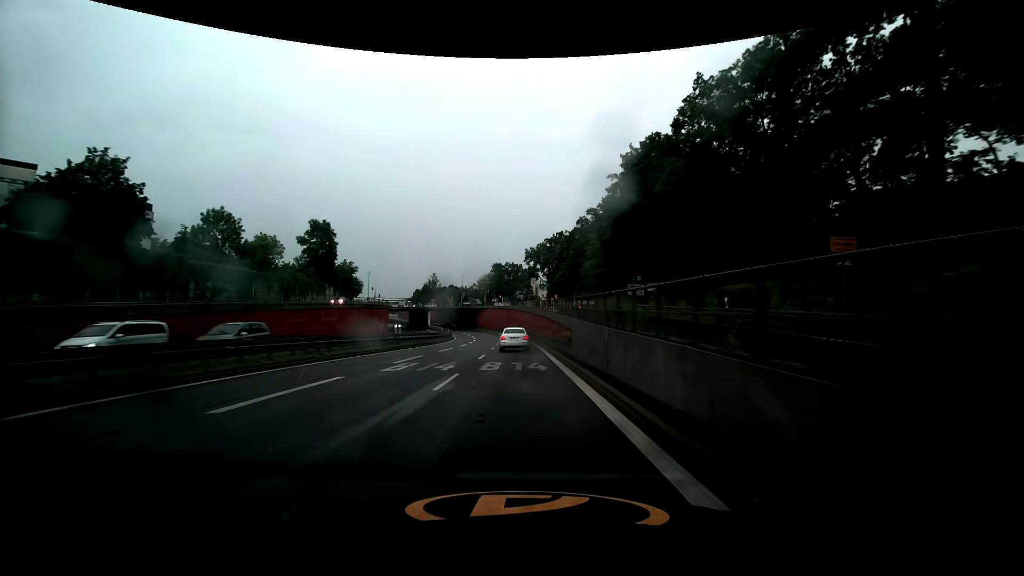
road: trunk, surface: asphalt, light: Day
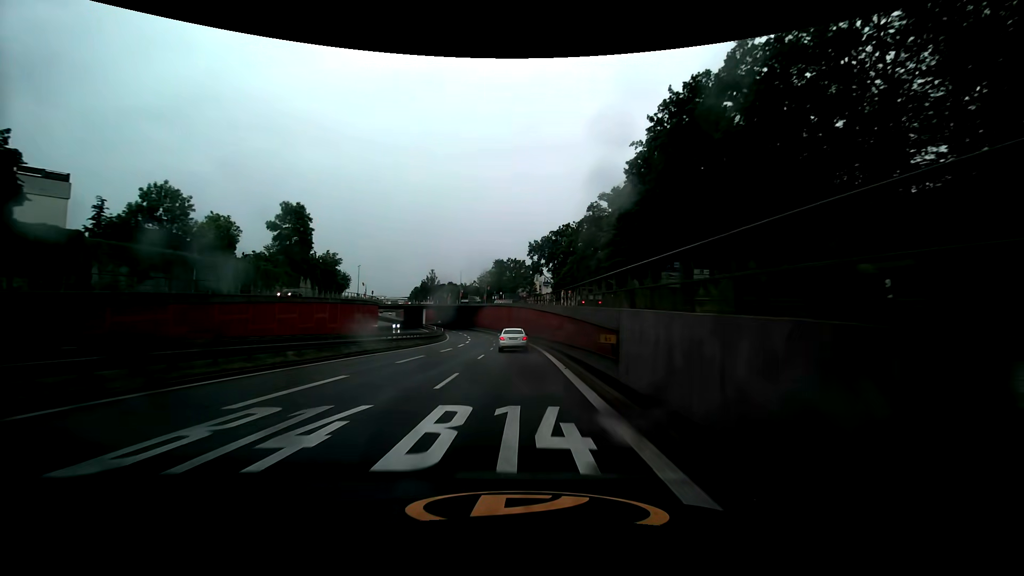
(0.0, +11.5) m; 0°
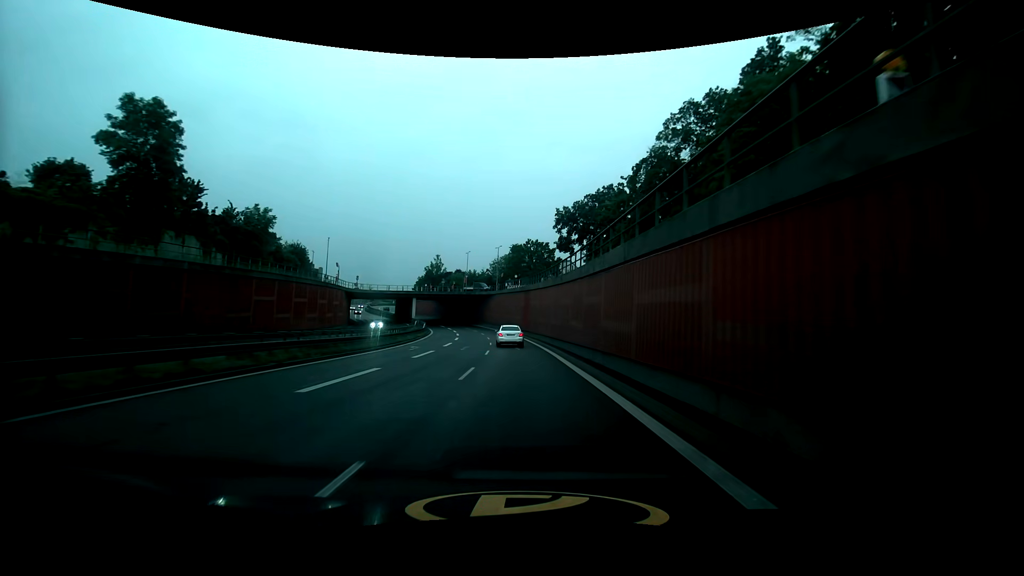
(-0.8, +34.7) m; -3°
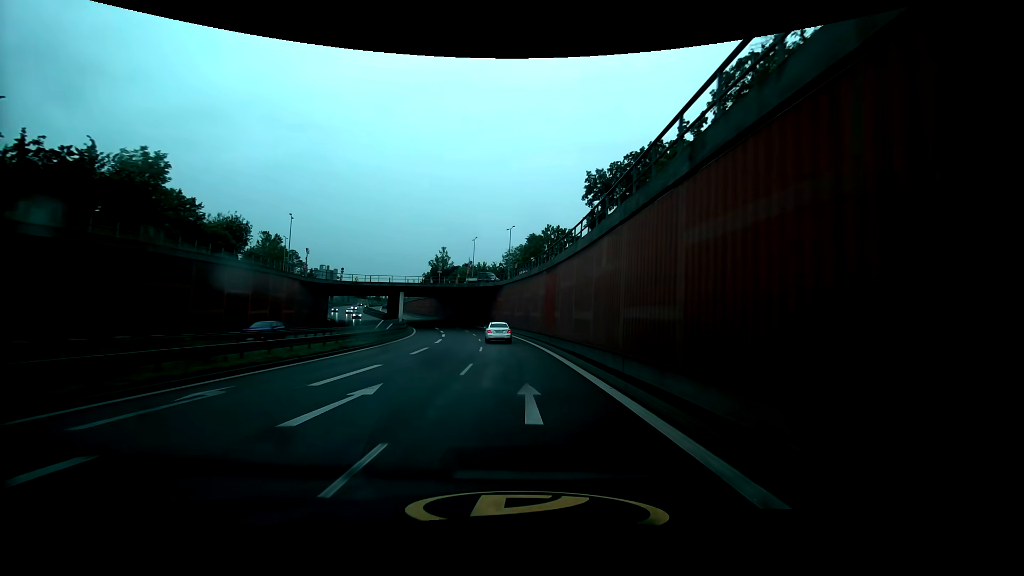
(-0.1, +23.6) m; -2°
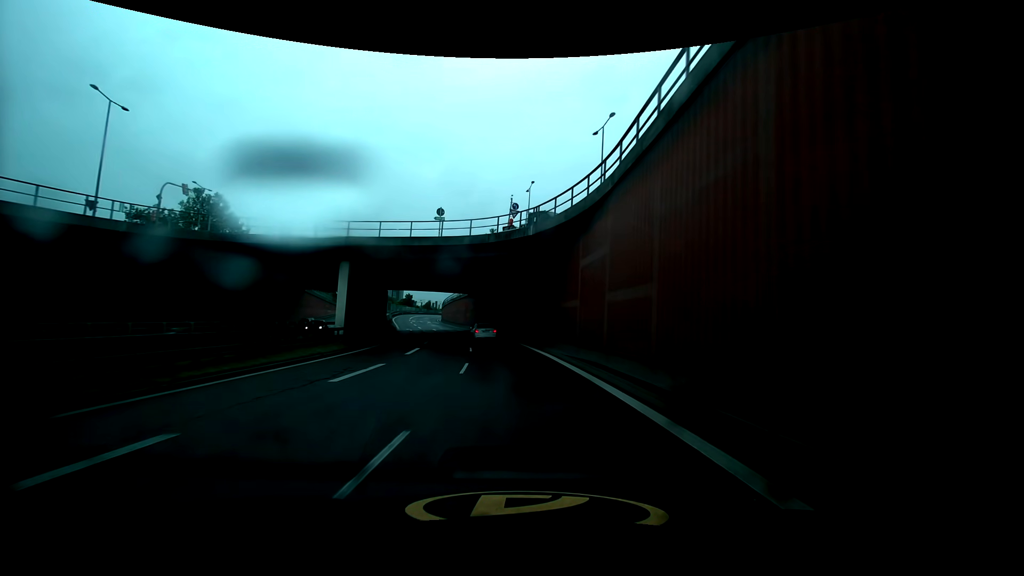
(-2.8, +47.9) m; -8°
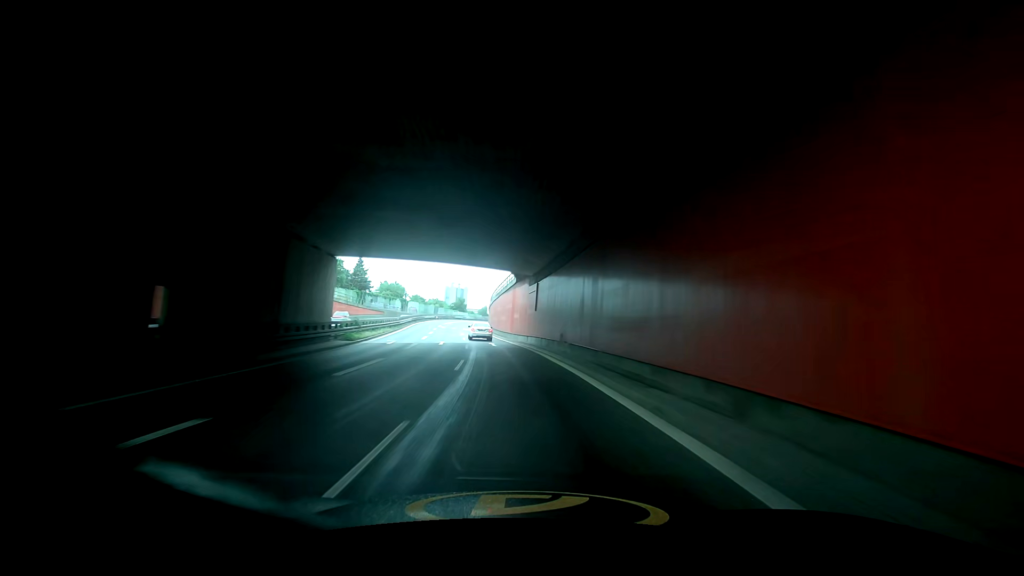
(-2.6, +36.1) m; -8°
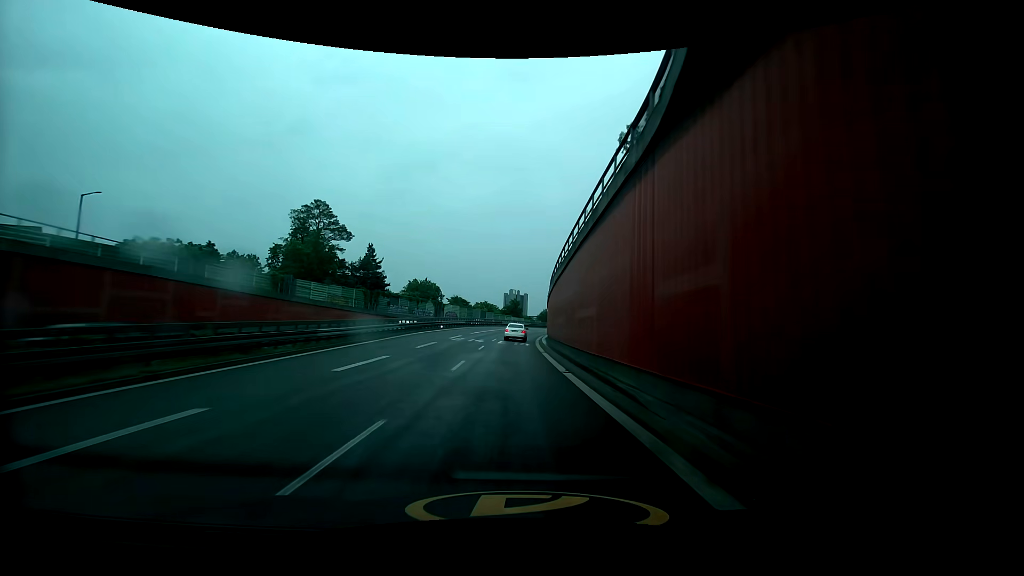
(-0.5, +36.4) m; -3°
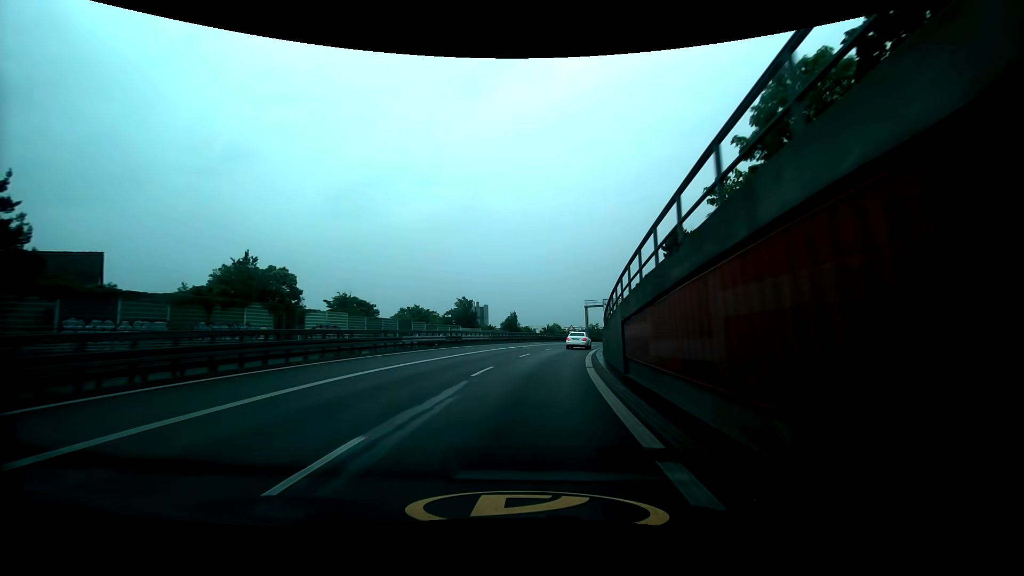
(-3.3, +60.9) m; +1°
(0, +10) (+1, +20) (+2, +30) (+4, +40) (+6, +50) (+8, +59) (+11, +69) (+14, +78) (+17, +88) (+21, +97) m
